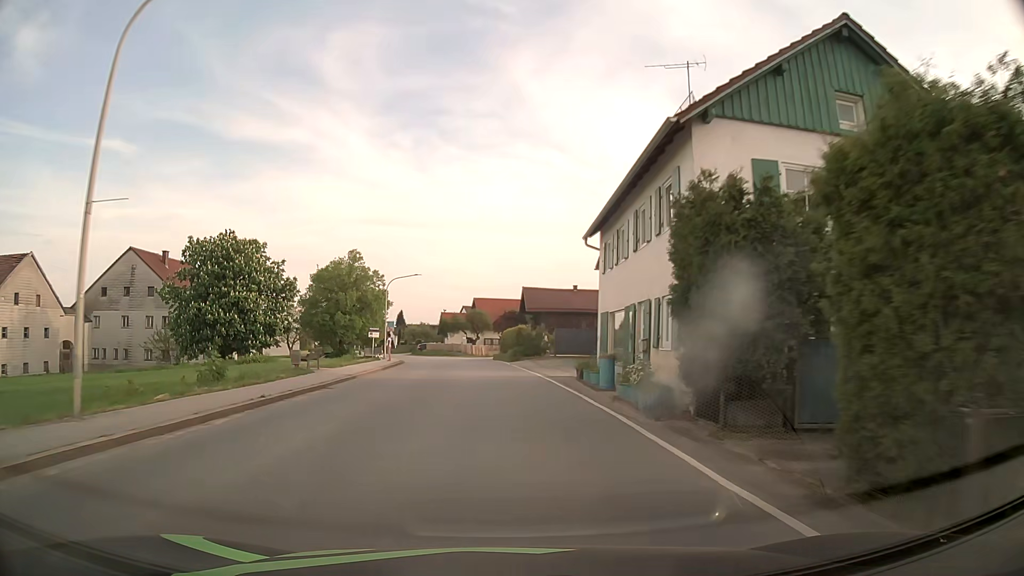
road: secondary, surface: asphalt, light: Day
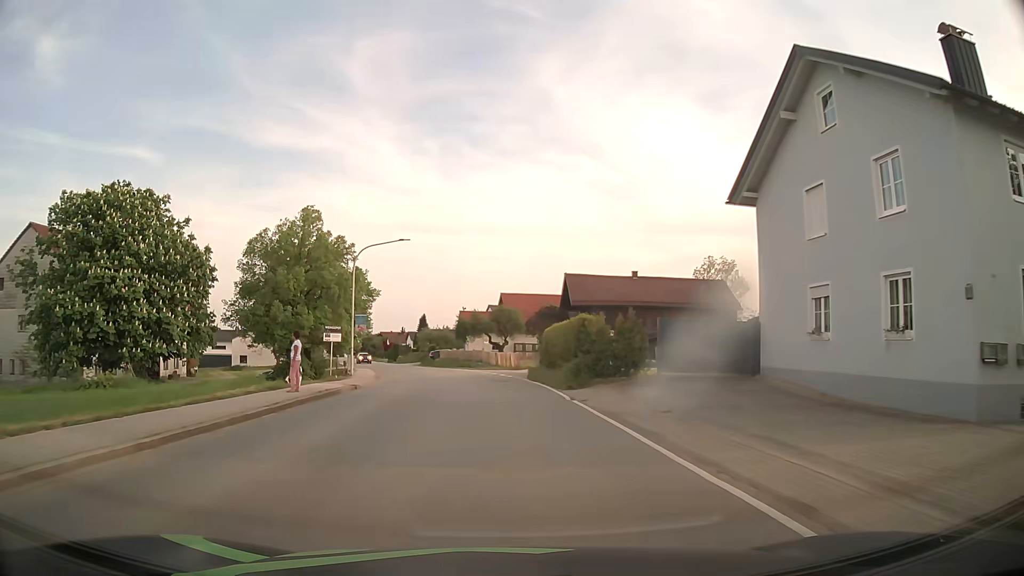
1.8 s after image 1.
(-0.5, +22.7) m; -3°
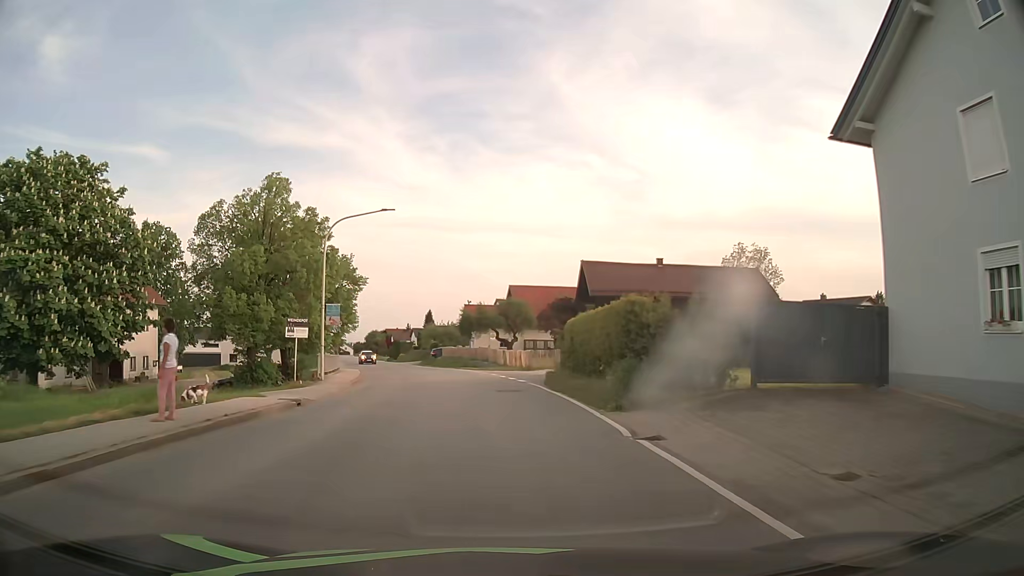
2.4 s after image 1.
(0.0, +7.6) m; -1°
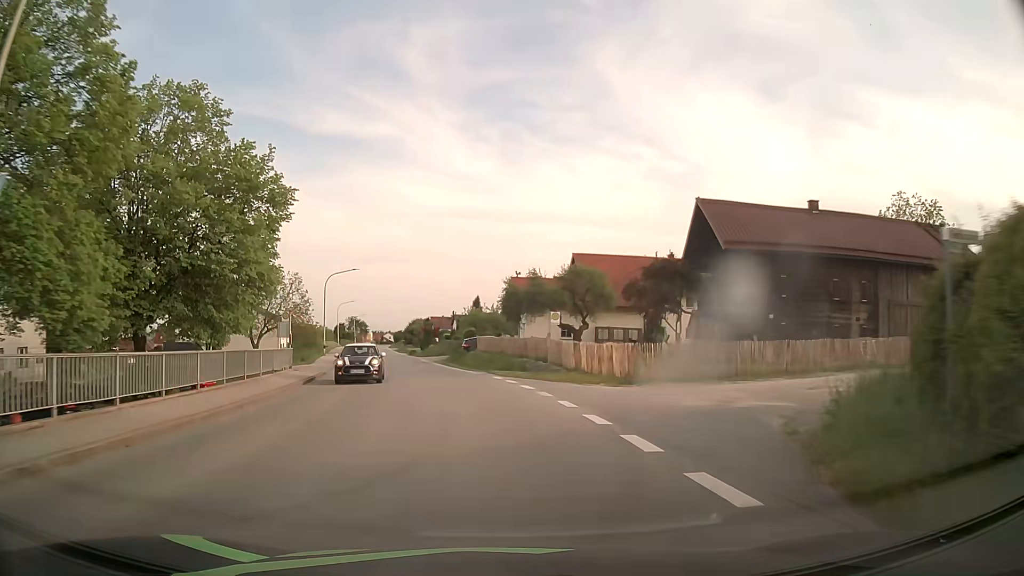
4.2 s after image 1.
(-0.7, +22.8) m; -4°
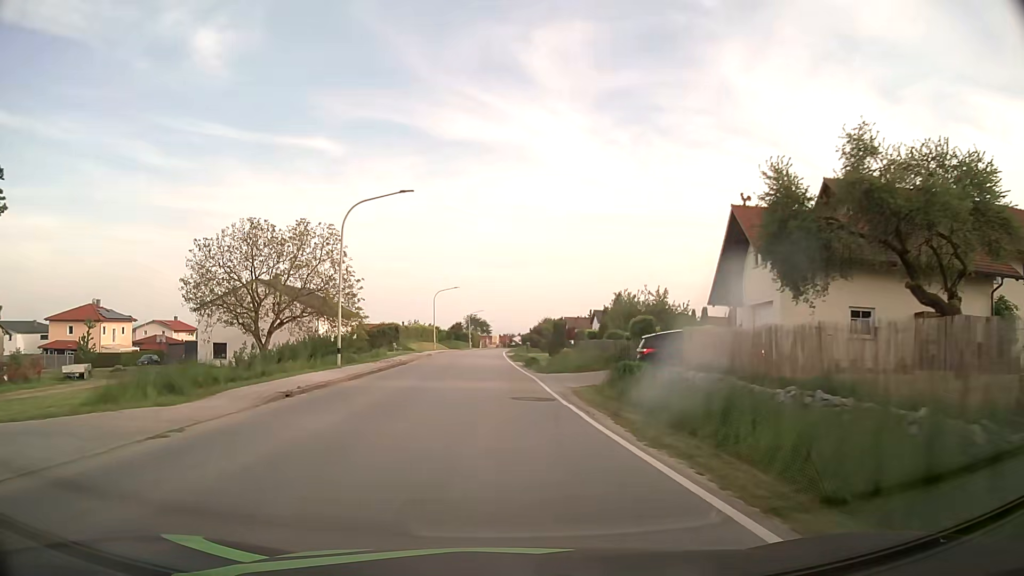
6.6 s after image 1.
(-3.1, +30.6) m; -12°
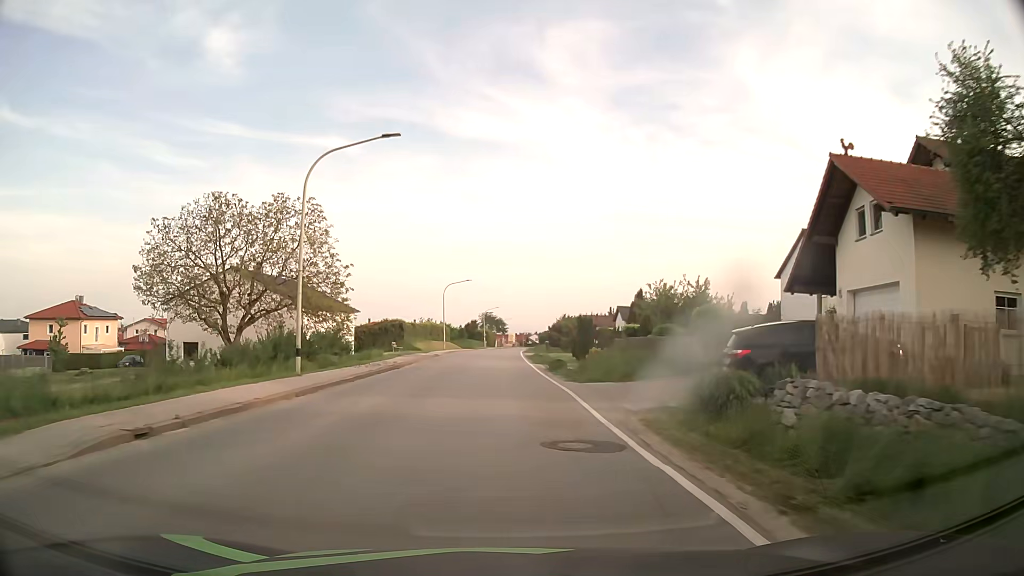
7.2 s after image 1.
(-0.1, +7.7) m; -1°
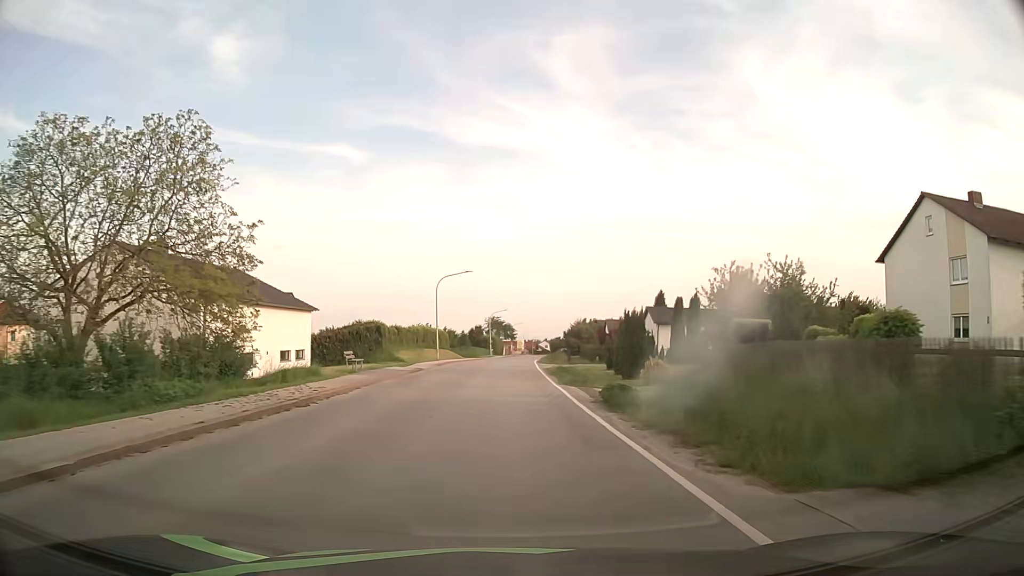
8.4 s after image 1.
(-0.1, +15.3) m; -1°
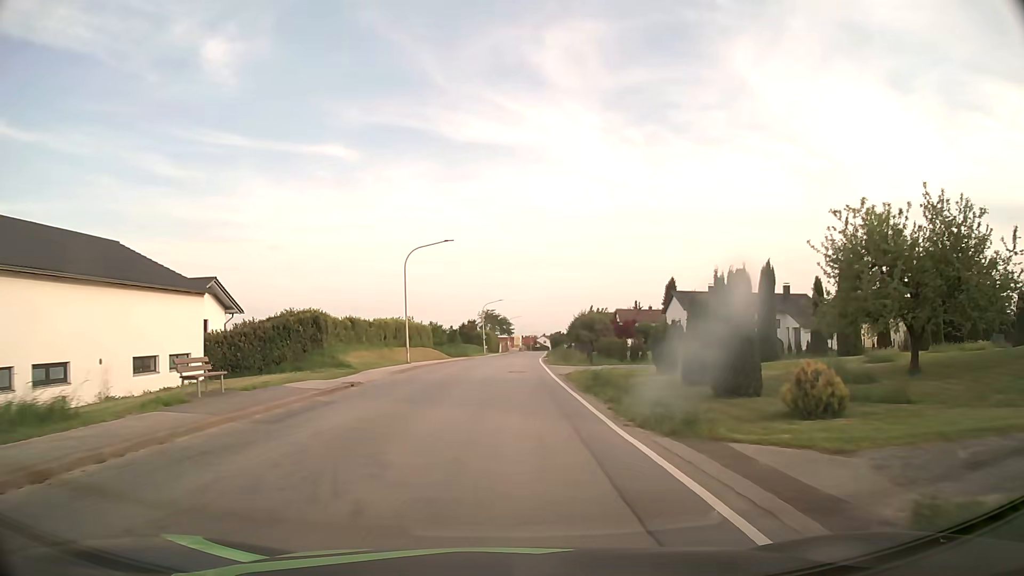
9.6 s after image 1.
(+0.1, +15.3) m; 0°
(0, +10) (0, +20) (0, +30) (0, +40) (+1, +50) (+1, +60) (+2, +70) (+2, +80) (+3, +90) (+4, +100) m
